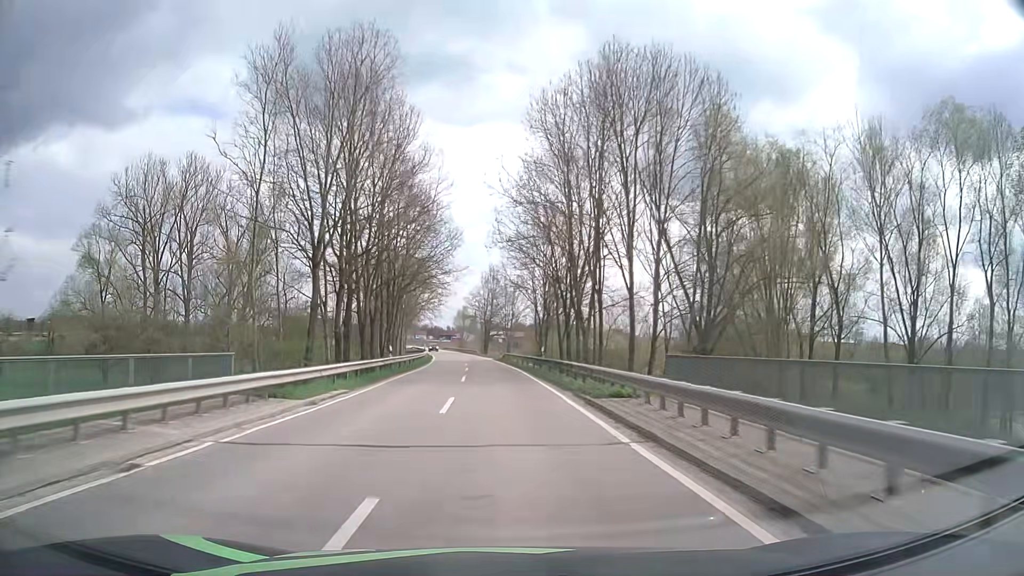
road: tertiary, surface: asphalt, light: Day
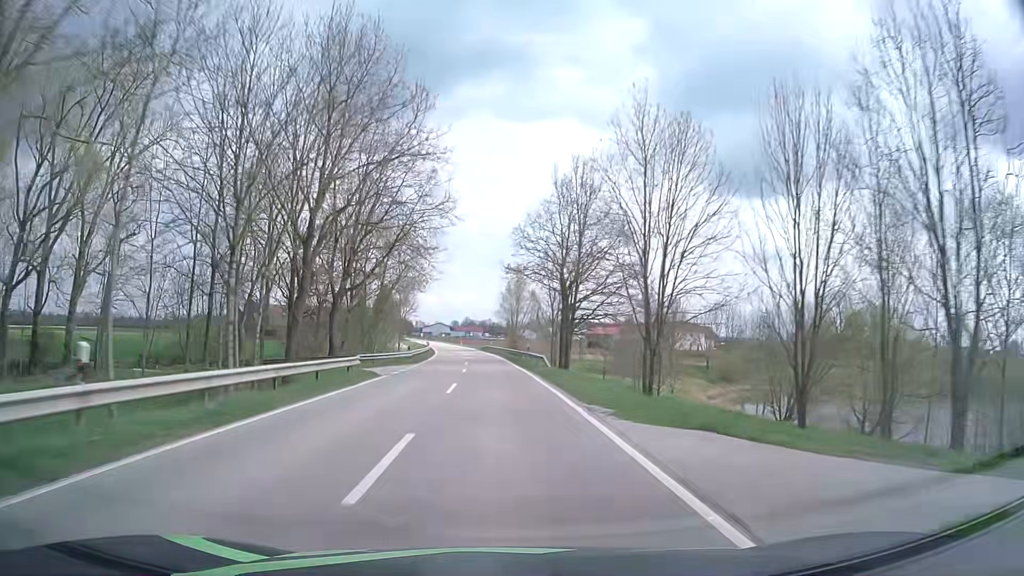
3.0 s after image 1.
(-3.1, +68.5) m; -5°
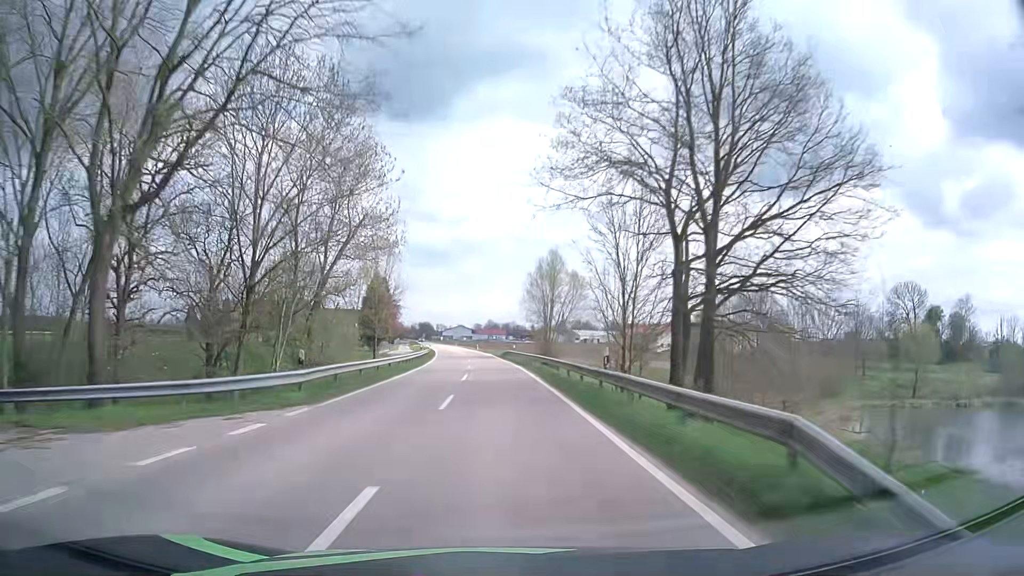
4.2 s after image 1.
(-0.4, +27.5) m; -2°
